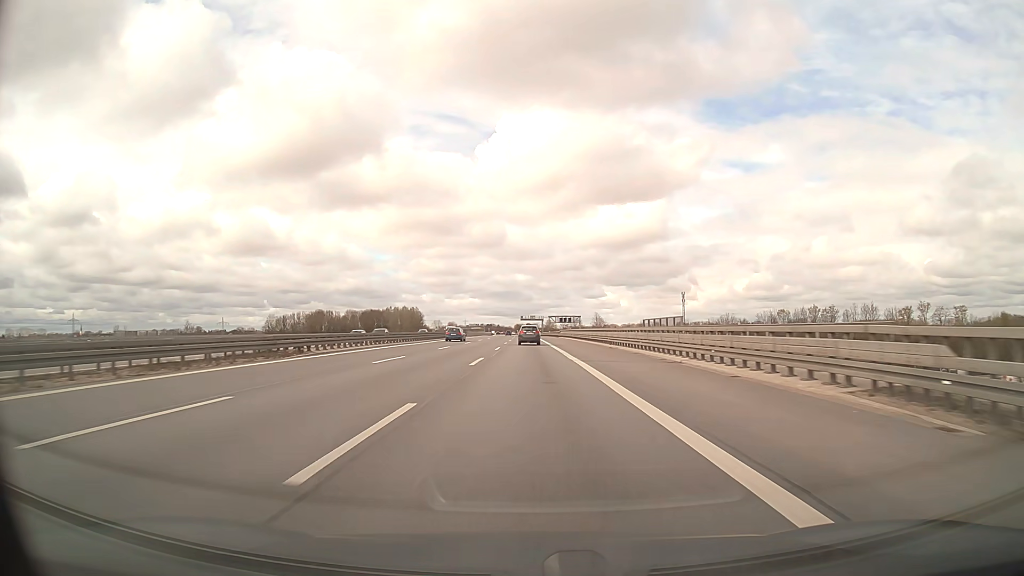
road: motorway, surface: asphalt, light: Day
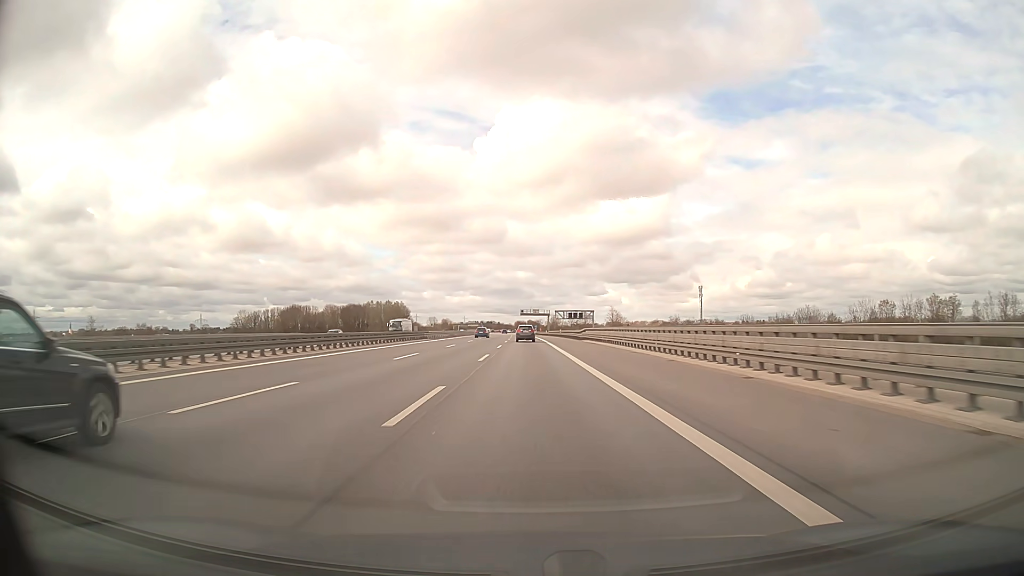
(-0.2, +50.8) m; 0°
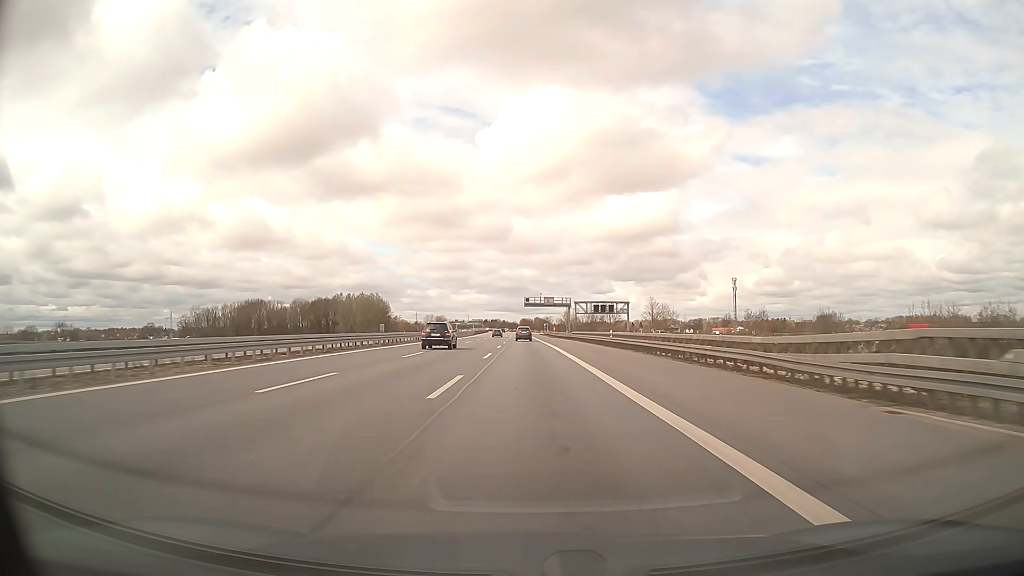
(-0.3, +67.8) m; -1°
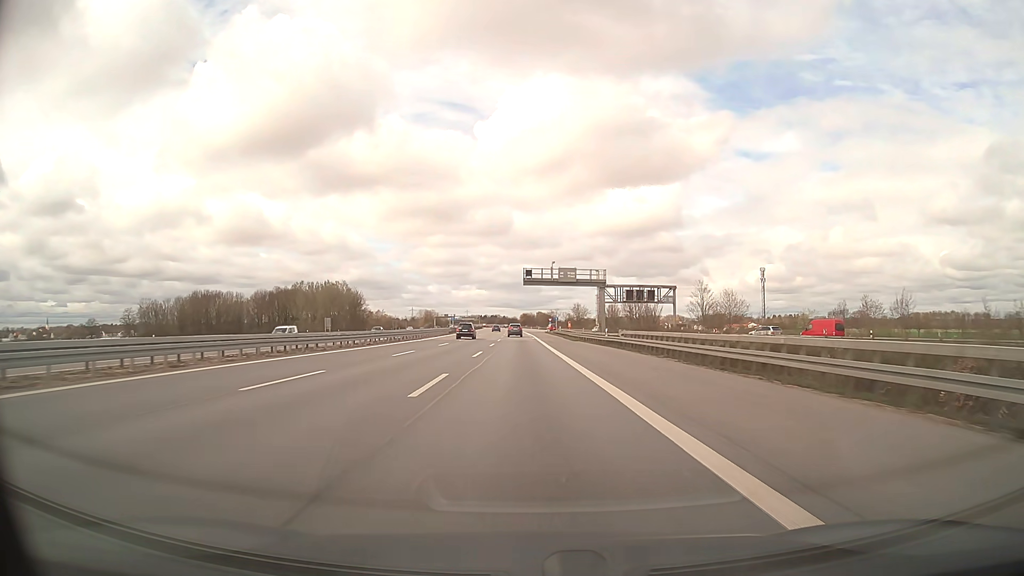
(0.0, +51.0) m; 0°
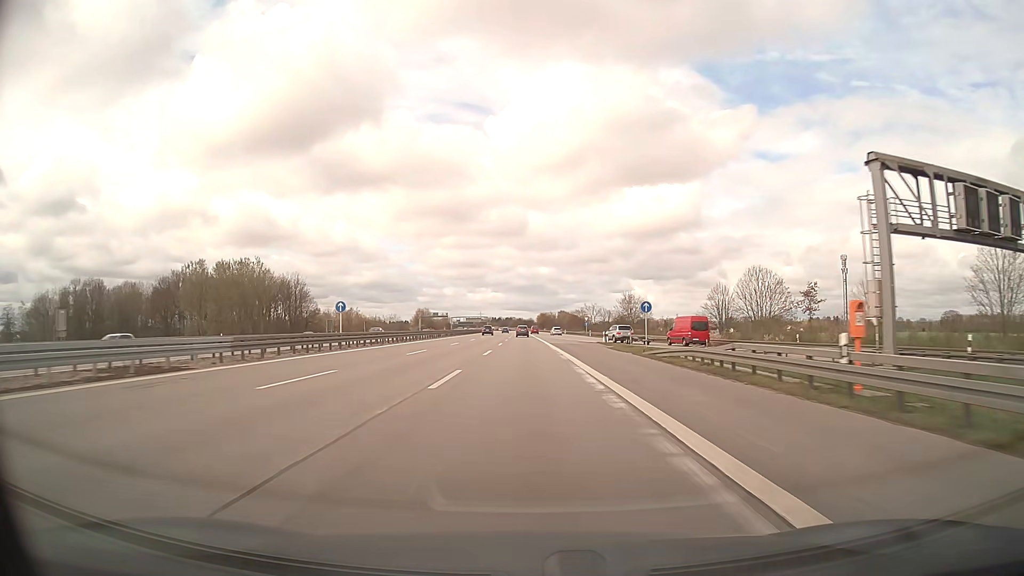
(-0.9, +85.0) m; -1°
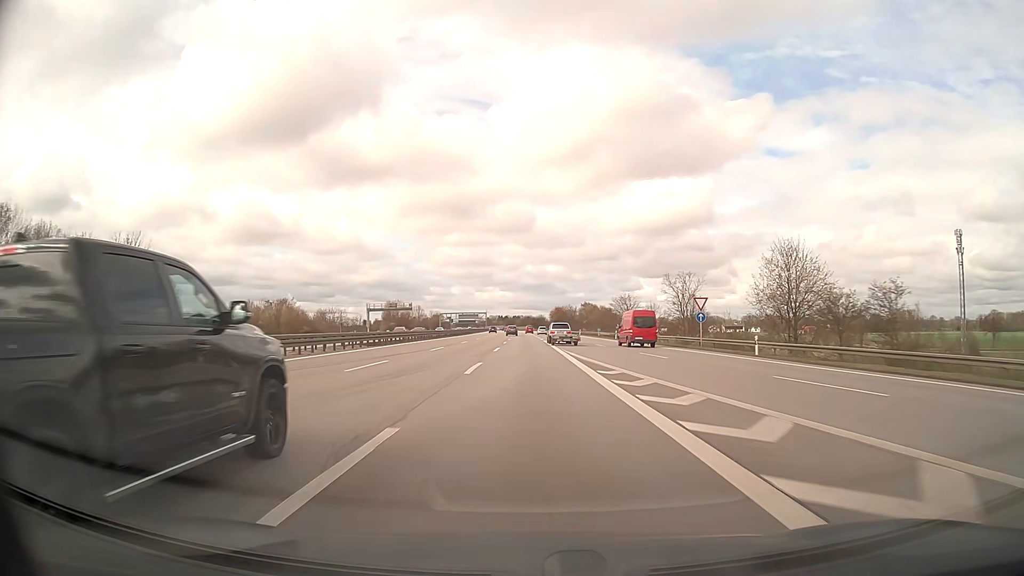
(-0.5, +84.7) m; -1°
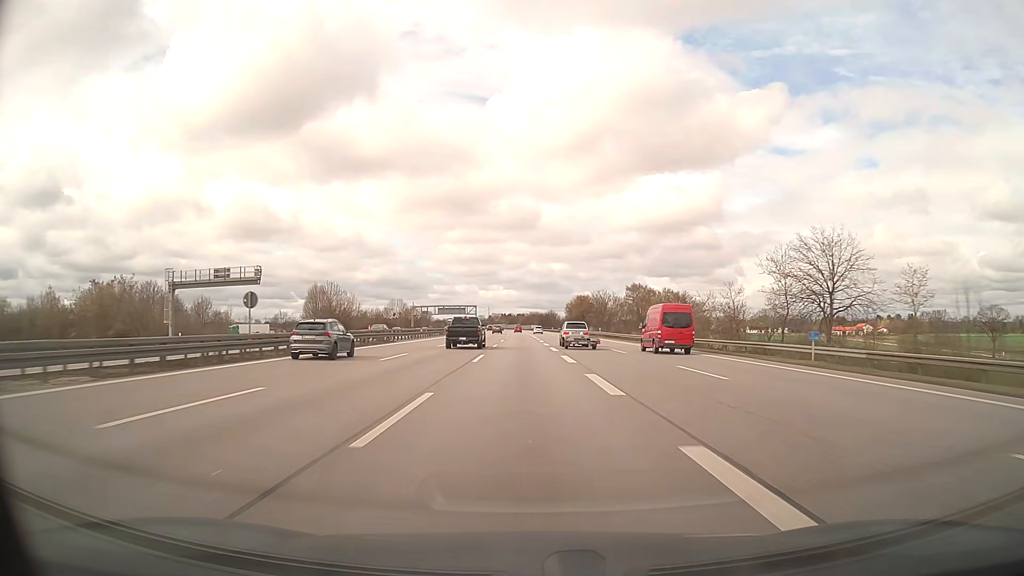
(-0.4, +84.8) m; 0°
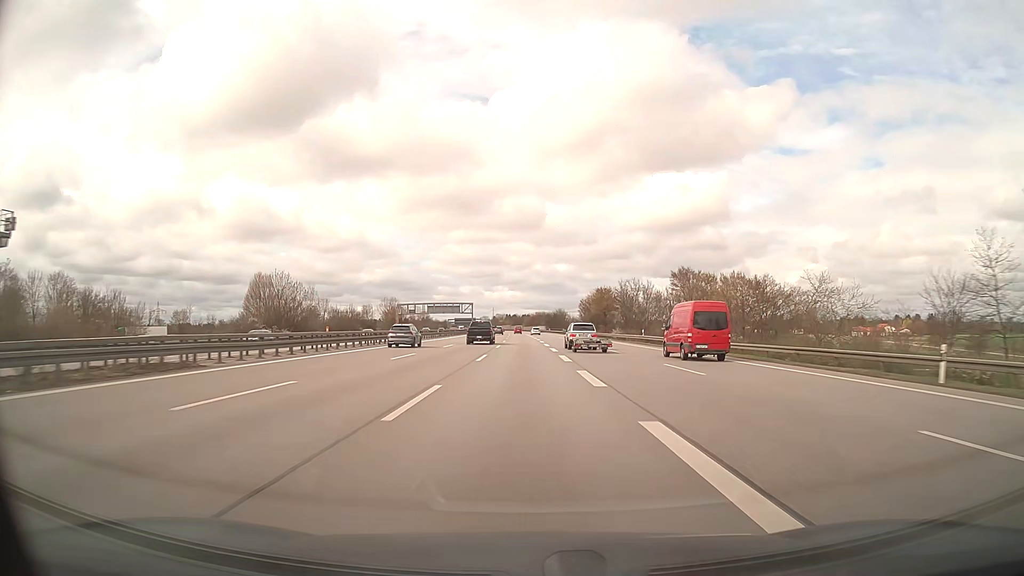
(-0.1, +34.0) m; 0°
(0, +10) (0, +20) (0, +30) (0, +40) (0, +50) (0, +60) (-1, +70) (-1, +80) (-1, +90) (-1, +100) m
